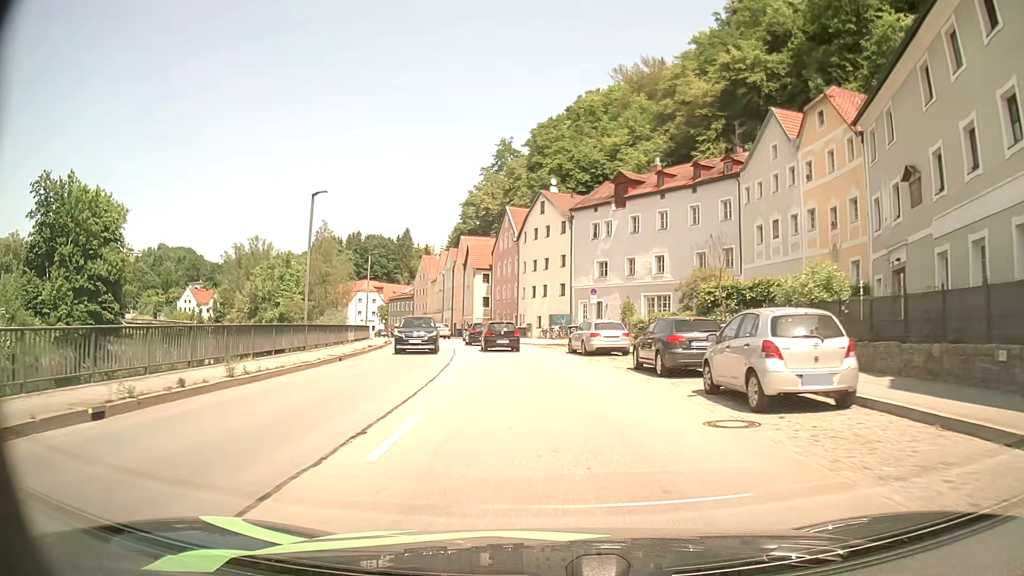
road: primary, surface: asphalt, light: Day
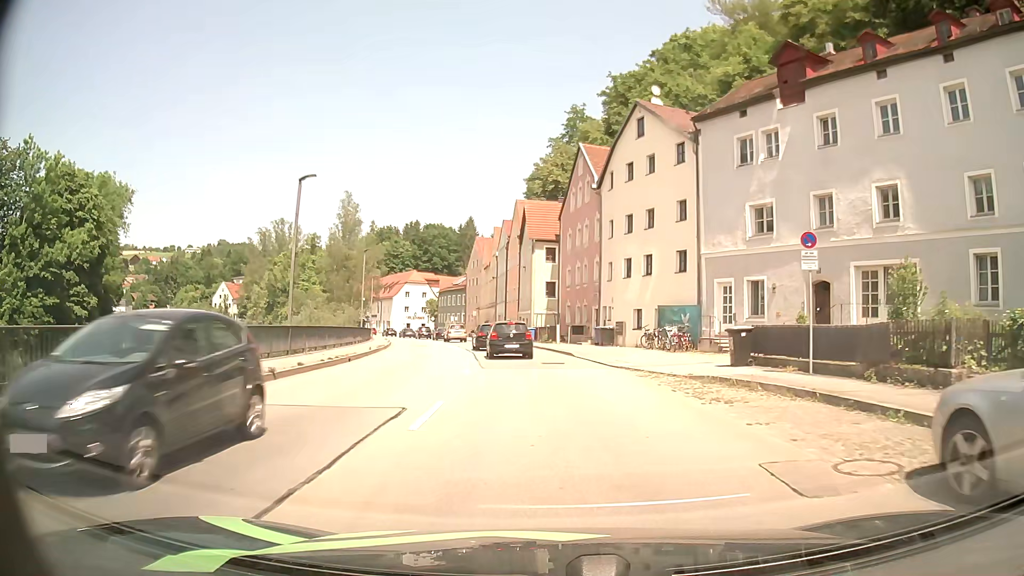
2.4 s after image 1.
(-1.6, +24.9) m; -6°
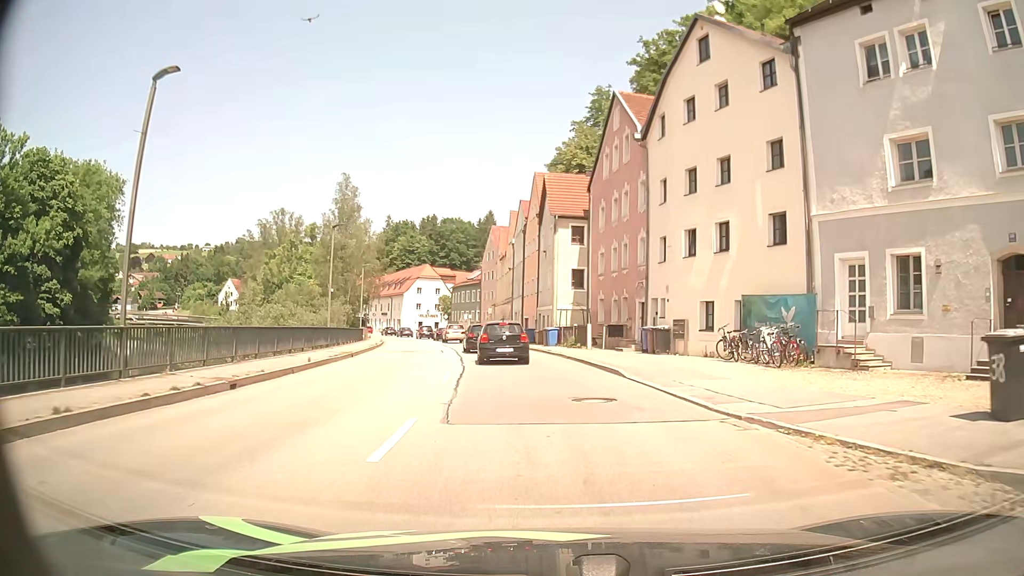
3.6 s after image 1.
(-0.2, +10.8) m; -2°
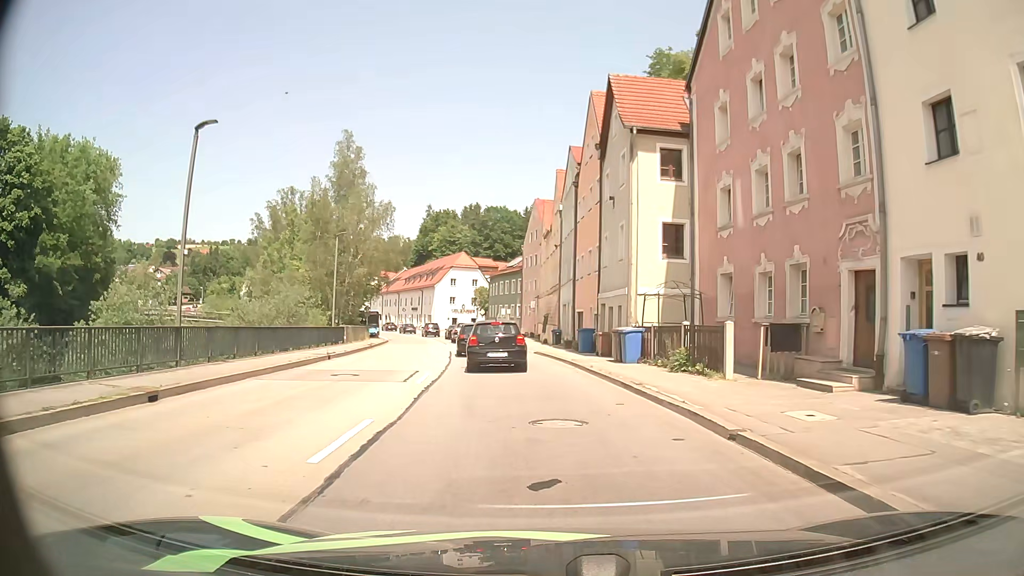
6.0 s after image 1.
(-0.6, +18.0) m; -4°
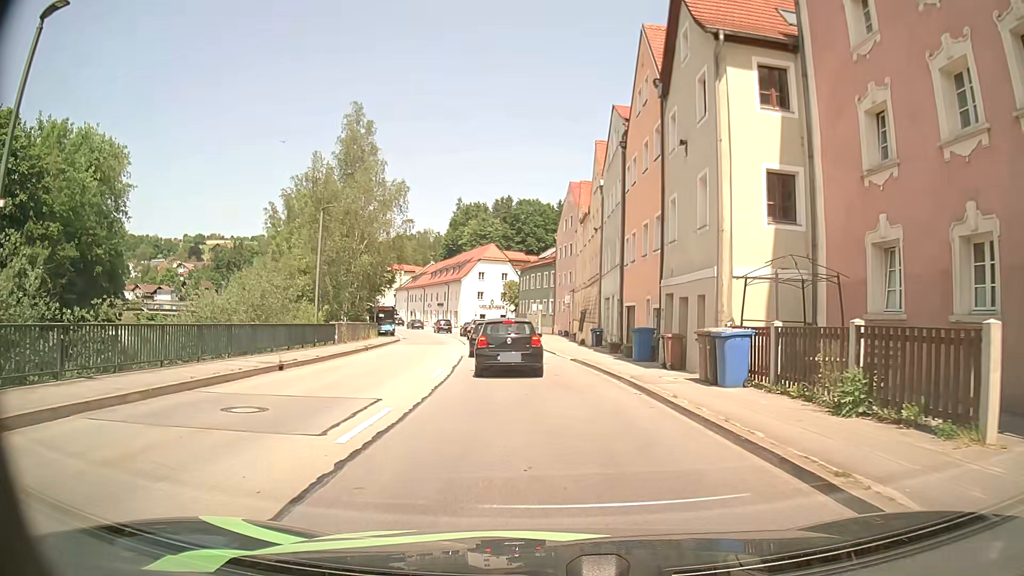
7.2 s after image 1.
(-0.3, +7.9) m; -4°
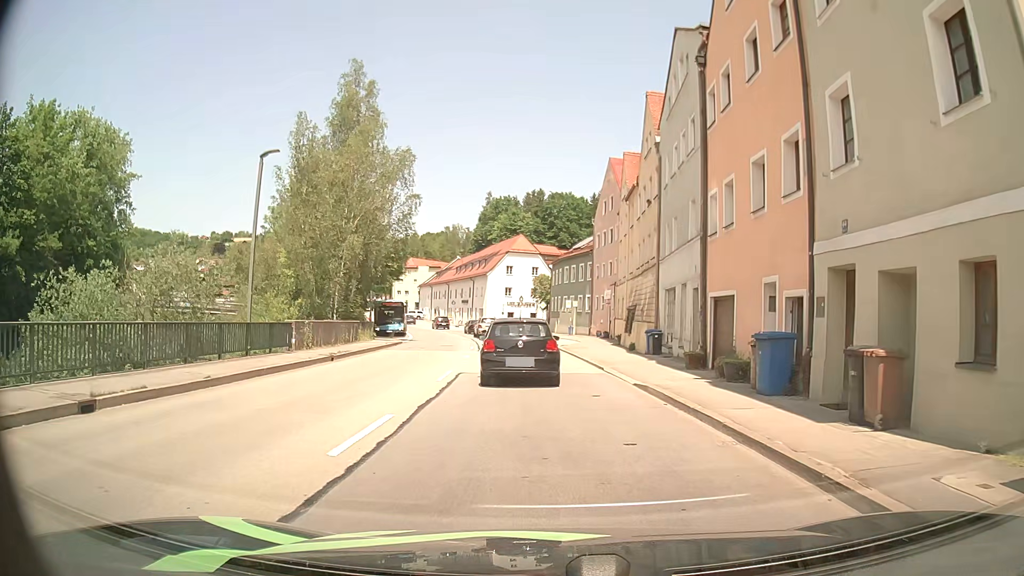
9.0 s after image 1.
(-0.2, +9.7) m; -2°
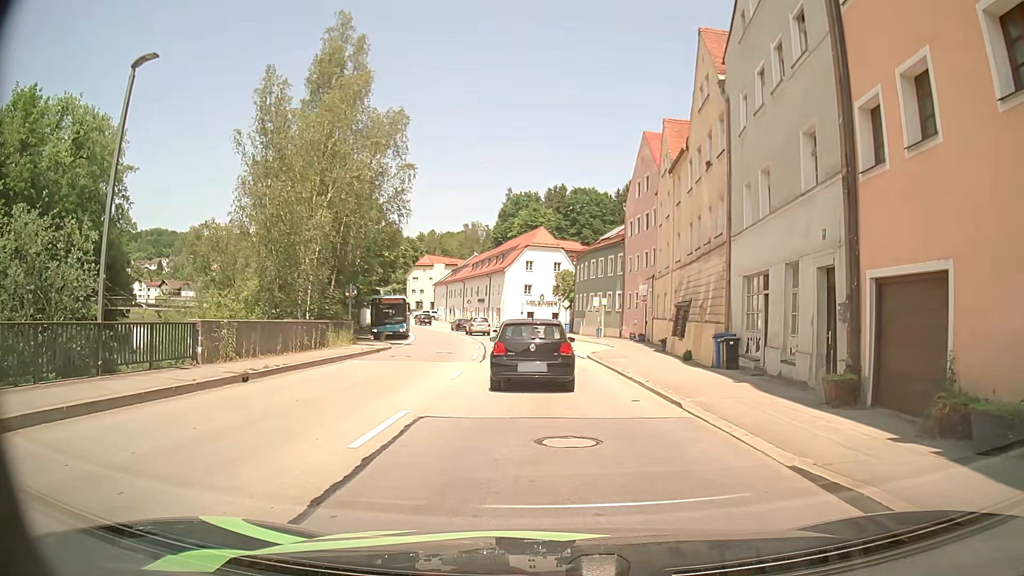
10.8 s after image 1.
(-0.2, +8.4) m; -3°
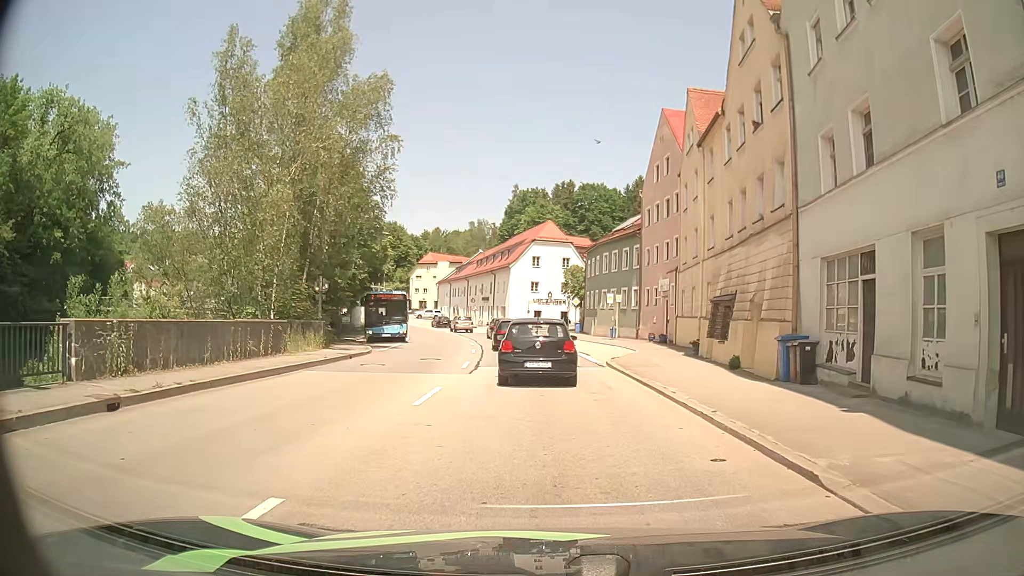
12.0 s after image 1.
(0.0, +5.4) m; 0°
(0, +10) (0, +20) (-1, +30) (-2, +40) (-4, +50) (-6, +60) (-8, +69) (-11, +79) (-15, +88) (-19, +97) m
